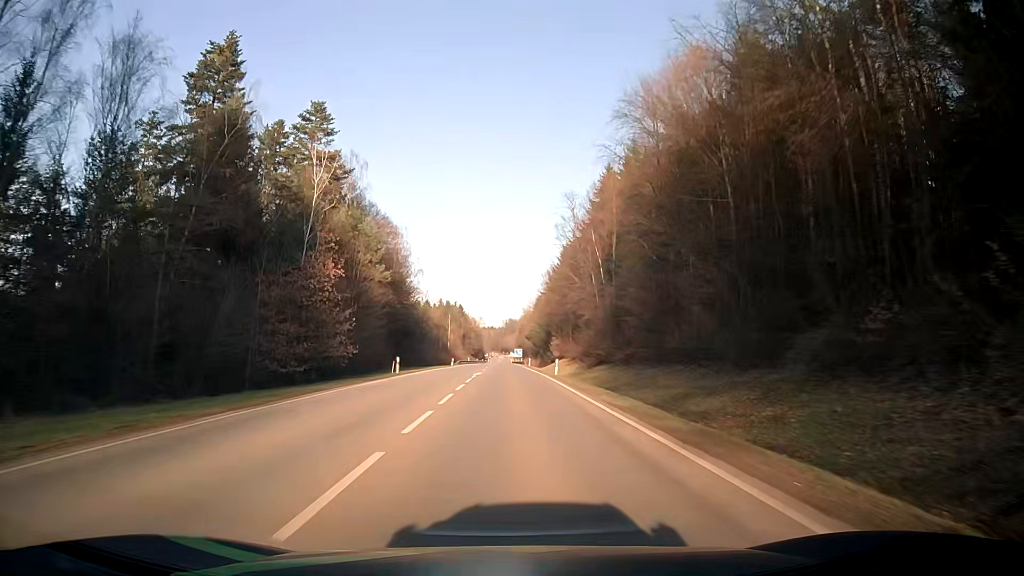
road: secondary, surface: asphalt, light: Day
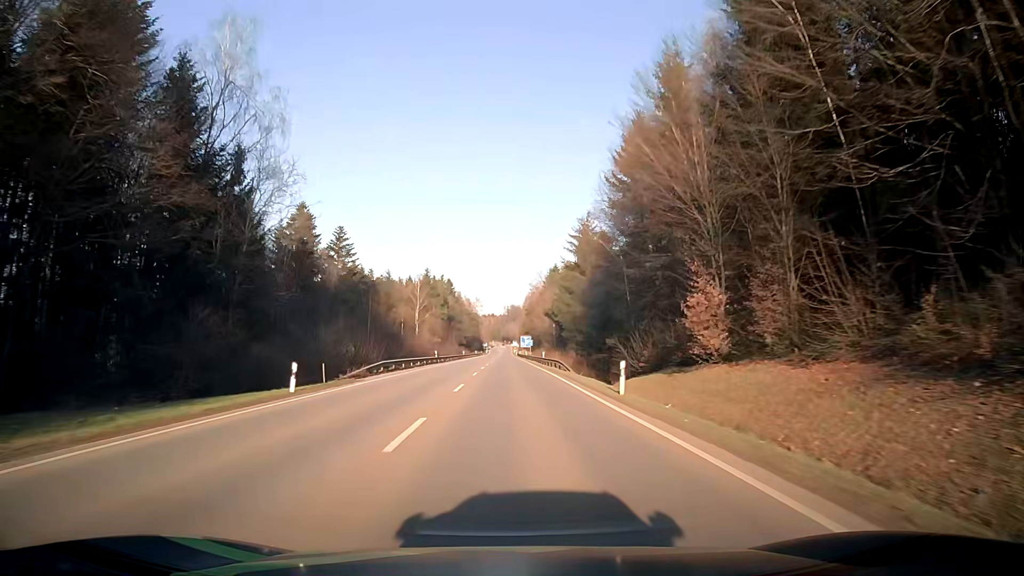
(+0.1, +68.8) m; 0°
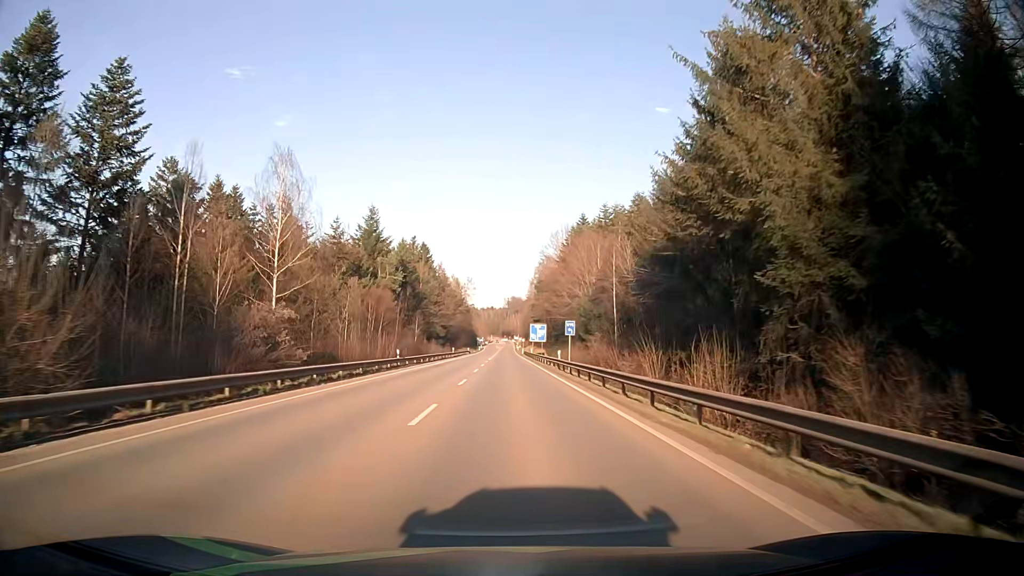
(+0.1, +69.8) m; 0°
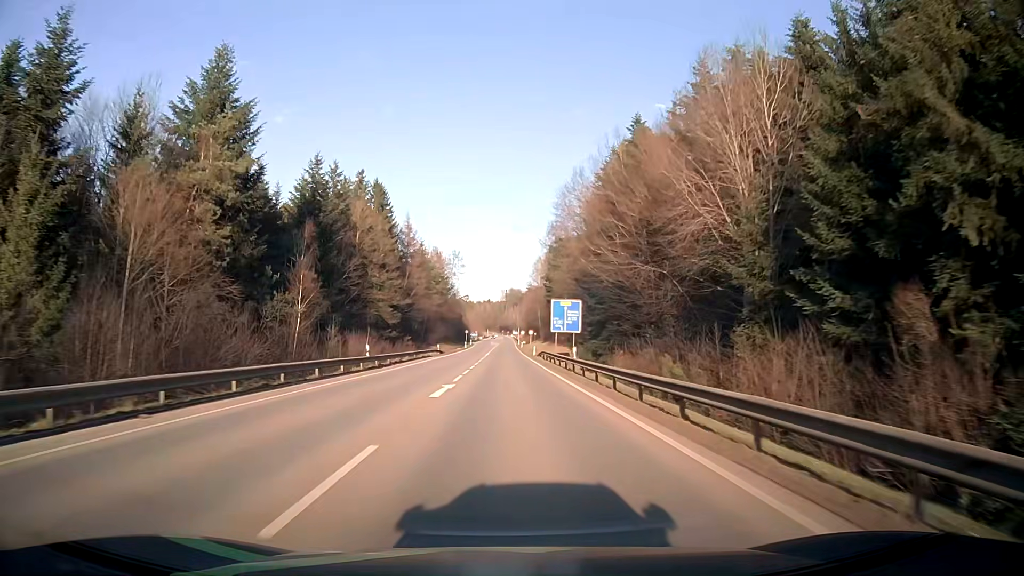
(0.0, +55.5) m; 0°
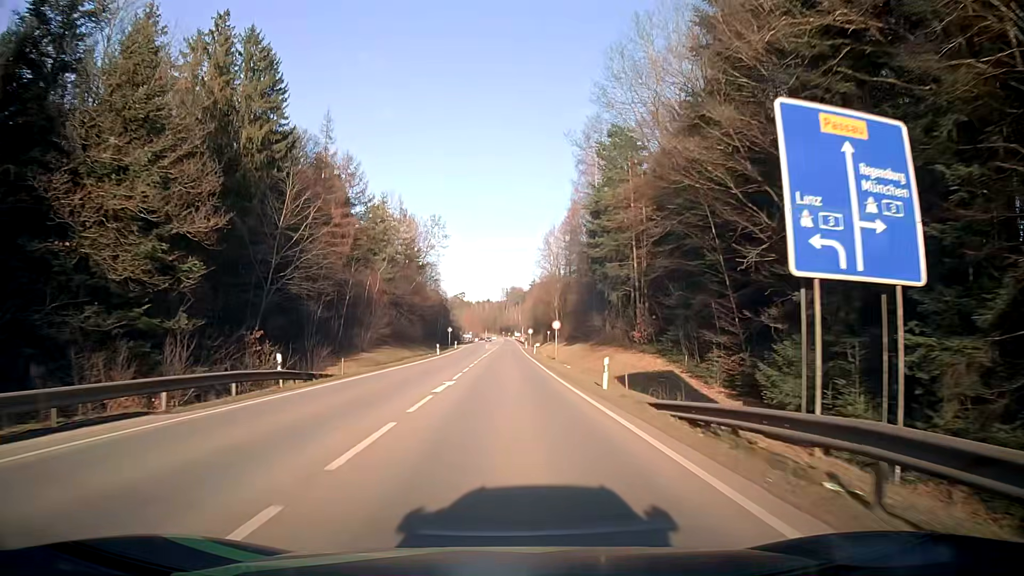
(0.0, +51.7) m; 0°
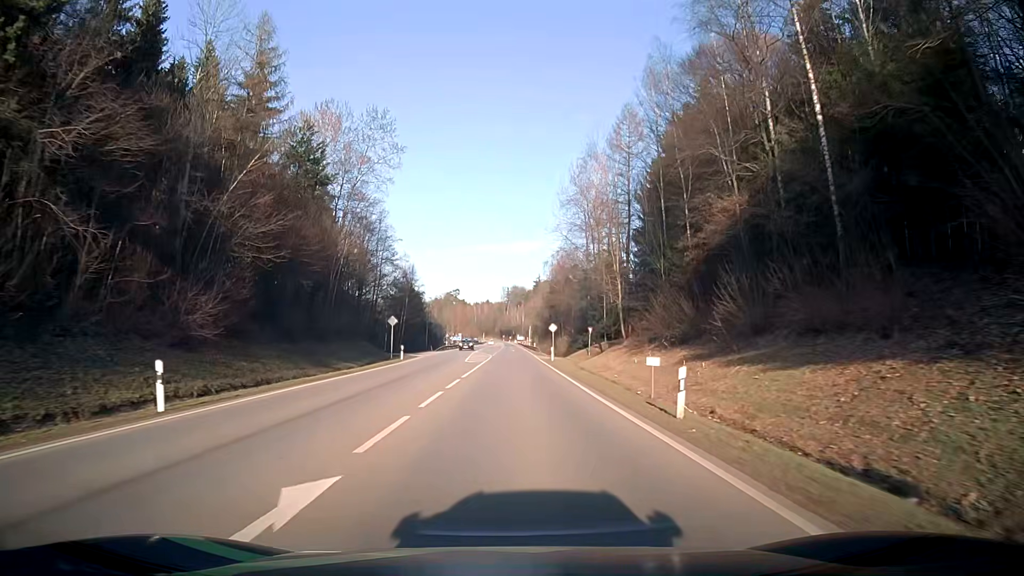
(0.0, +58.9) m; 0°
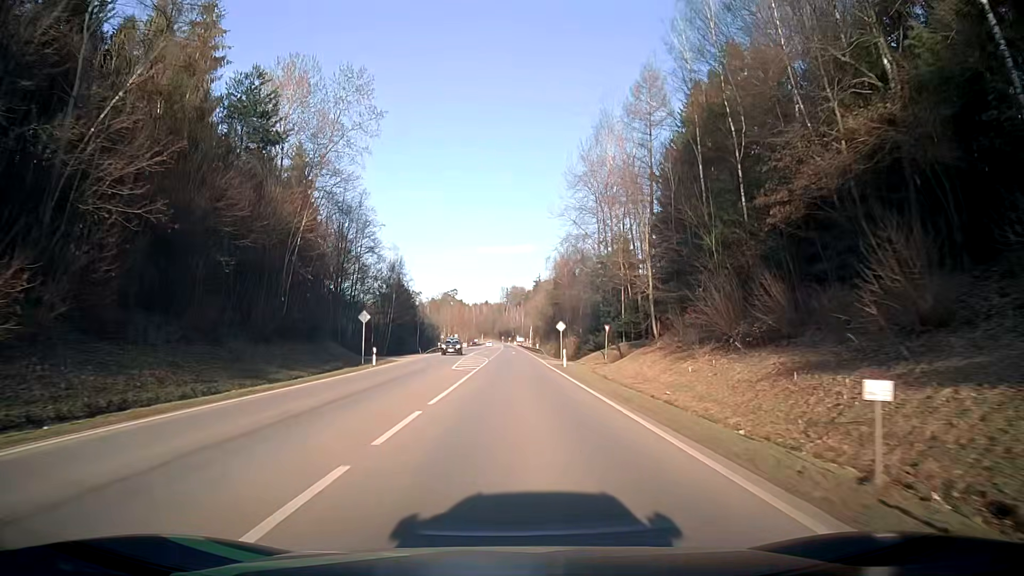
(0.0, +11.0) m; +1°
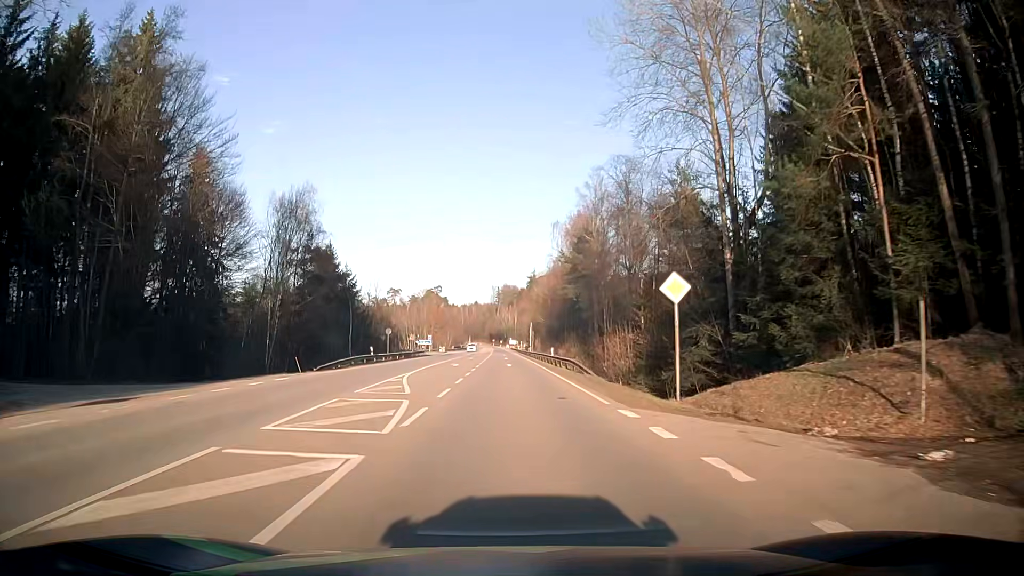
(+0.1, +42.6) m; 0°
(0, +10) (0, +20) (0, +30) (0, +40) (0, +50) (0, +60) (0, +70) (0, +80) (0, +90) (0, +100) m
